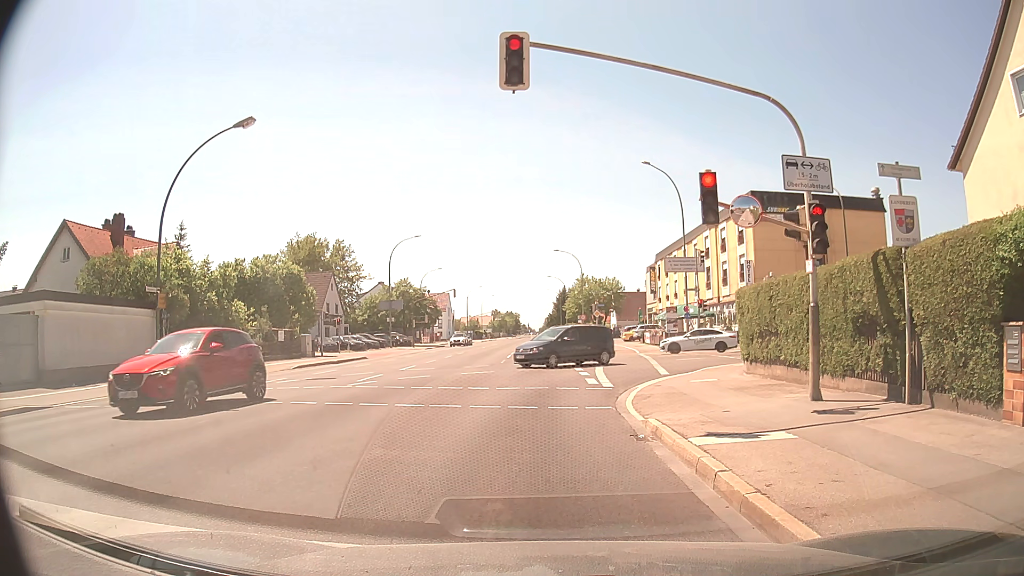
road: secondary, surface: asphalt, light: Day
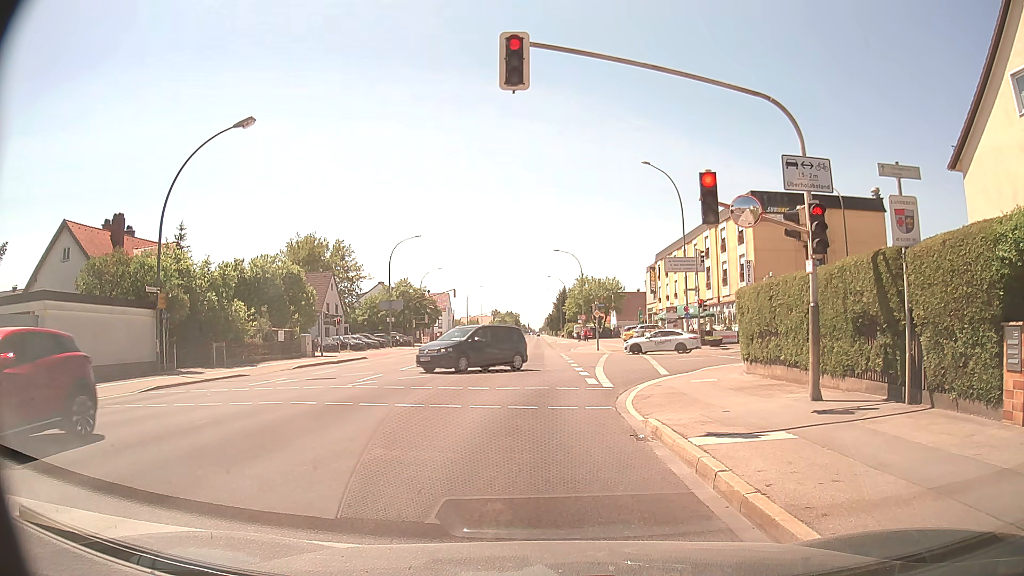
(0.0, 0.0) m; 0°
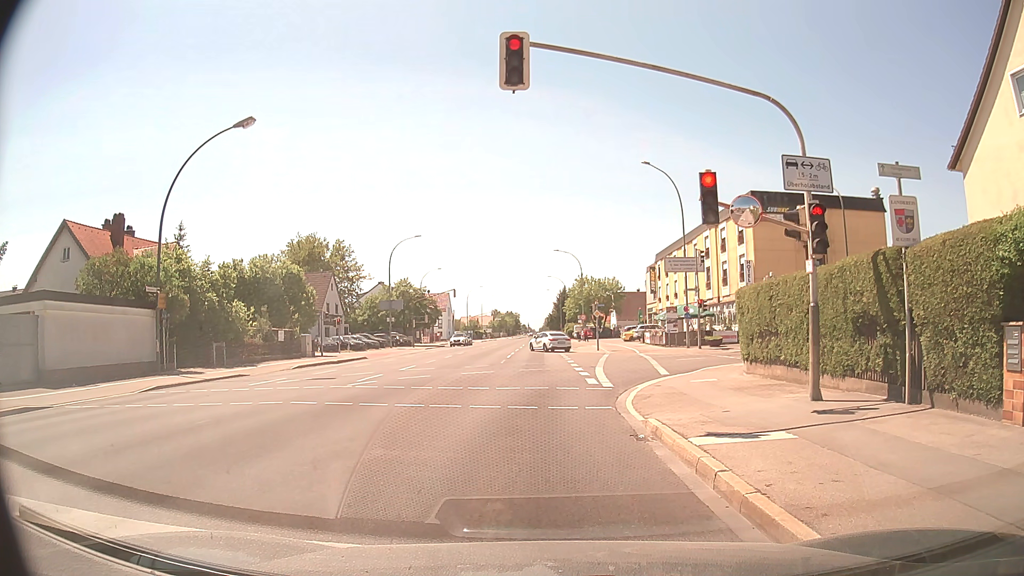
(0.0, 0.0) m; 0°
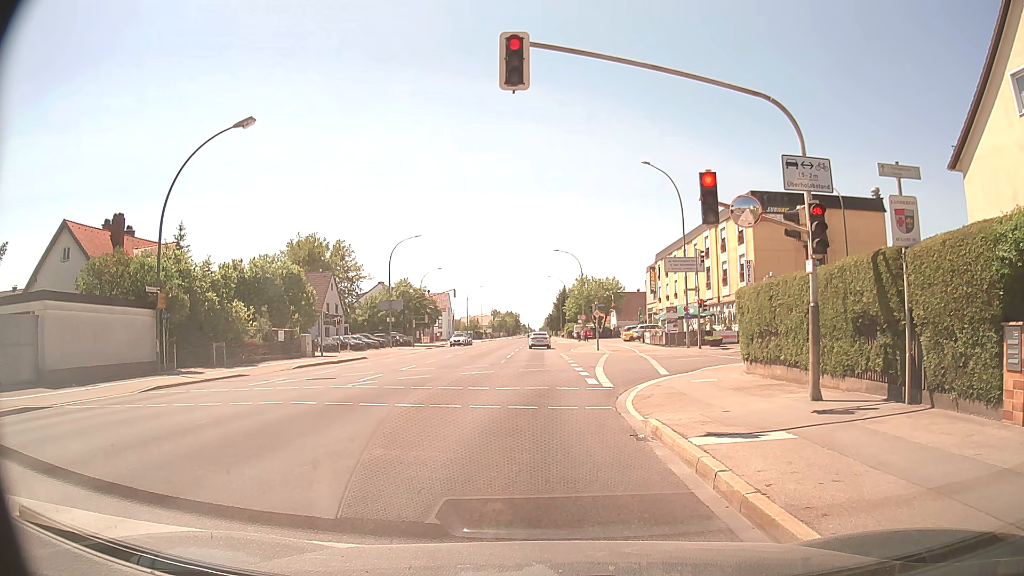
(0.0, 0.0) m; 0°
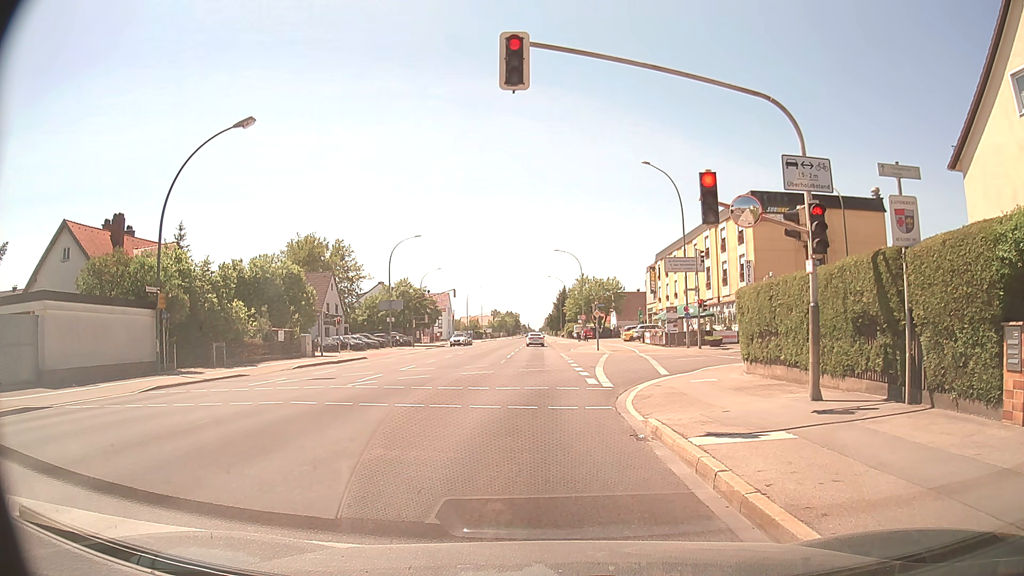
(0.0, 0.0) m; 0°
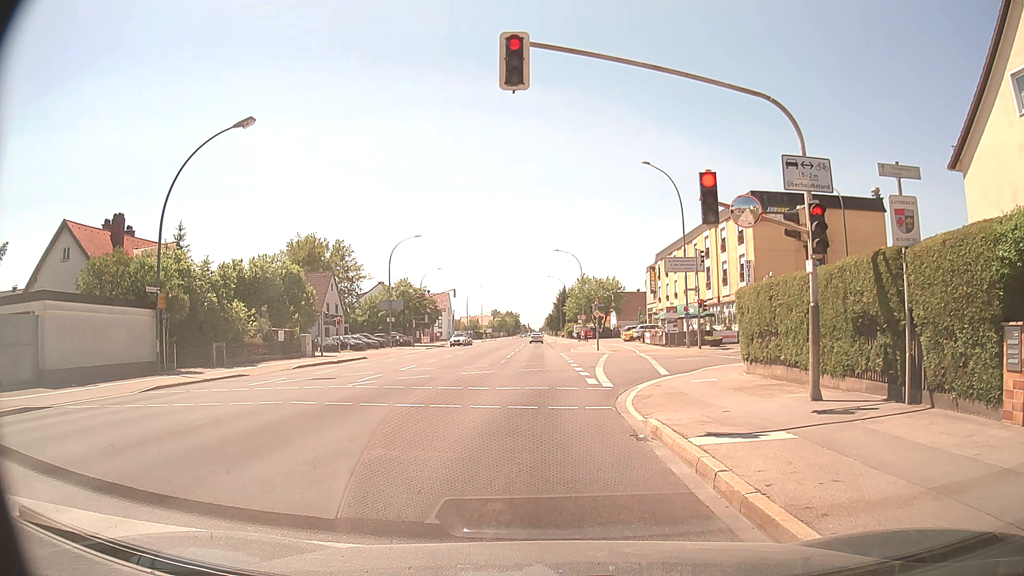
(0.0, 0.0) m; 0°
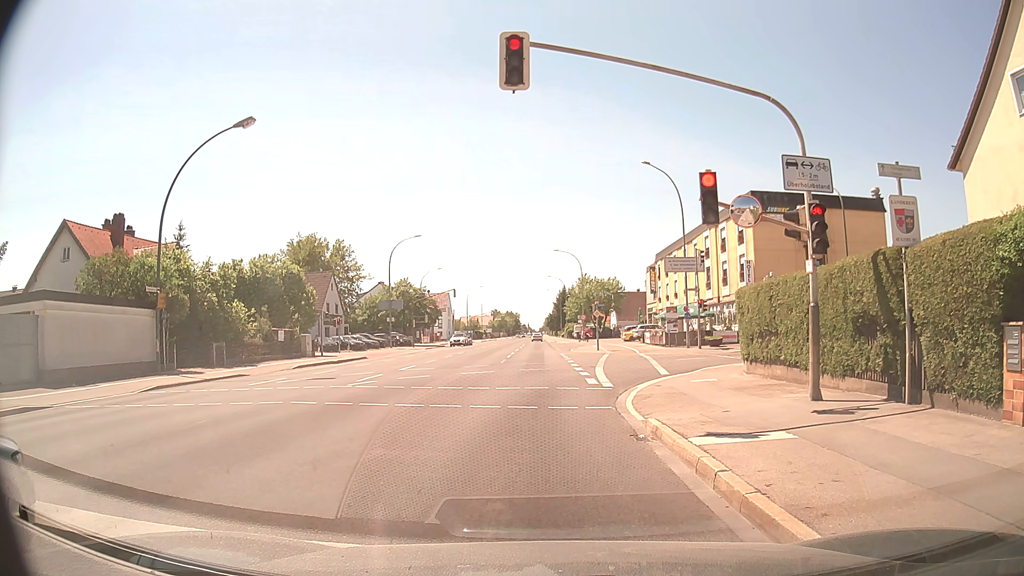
(0.0, 0.0) m; 0°
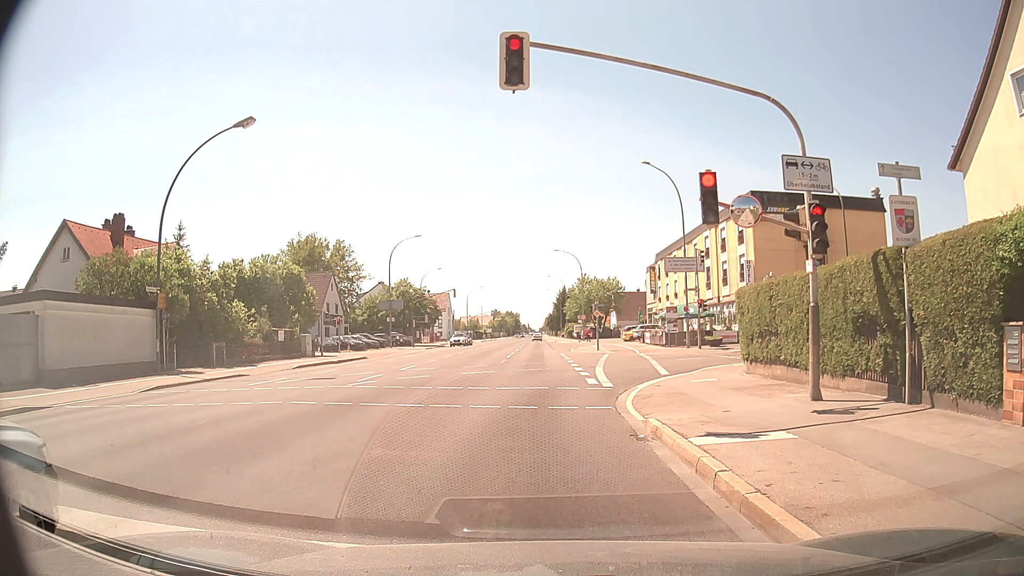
(0.0, 0.0) m; 0°
(-1, +10) (0, +20) (+5, +28) (+14, +32) (+24, +35) (+34, +37) (+43, +39) (+53, +41) (+63, +44) (+72, +46) m
